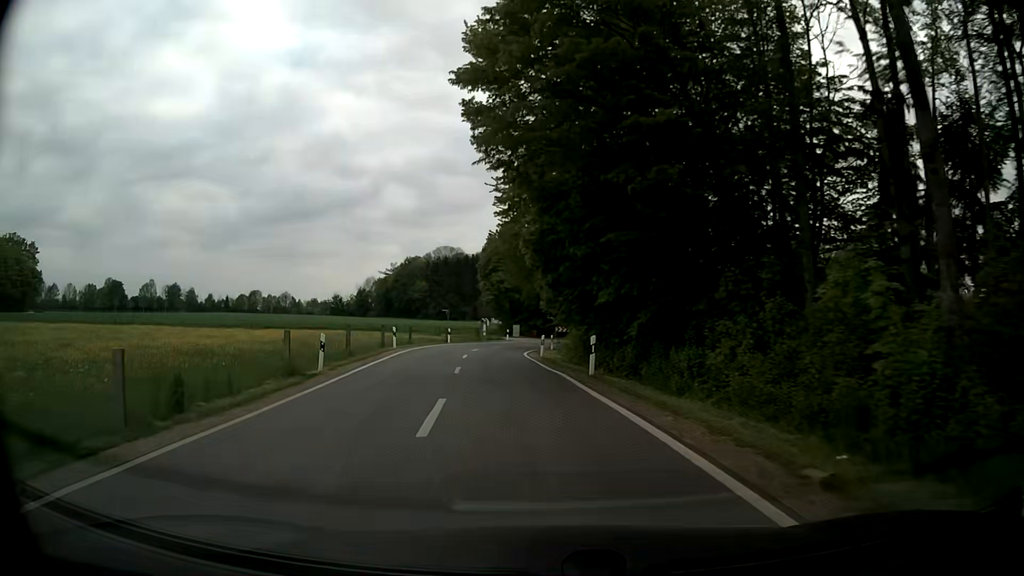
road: unclassified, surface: asphalt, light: Day
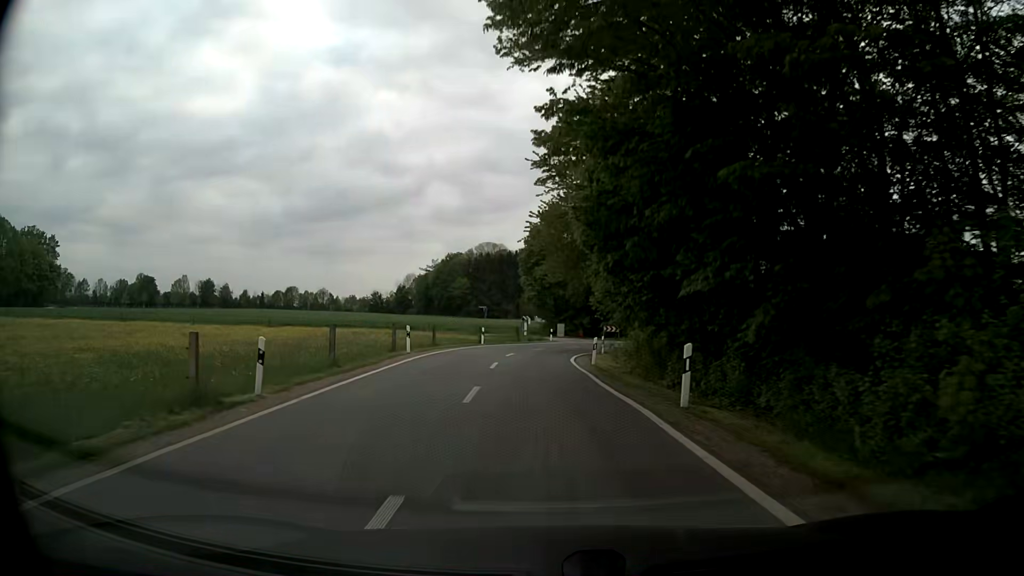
(-0.3, +6.8) m; -4°
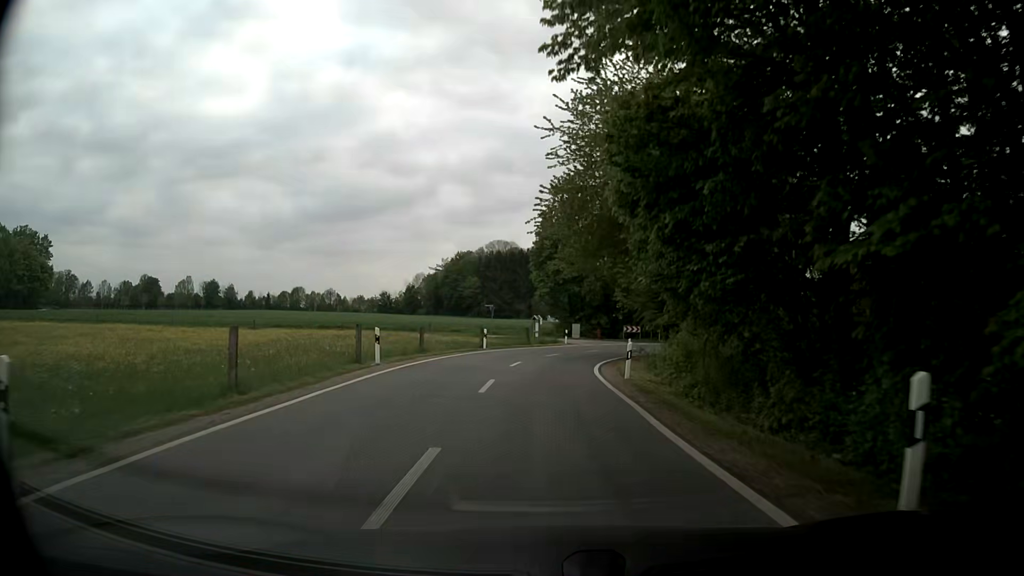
(-0.1, +6.9) m; -1°
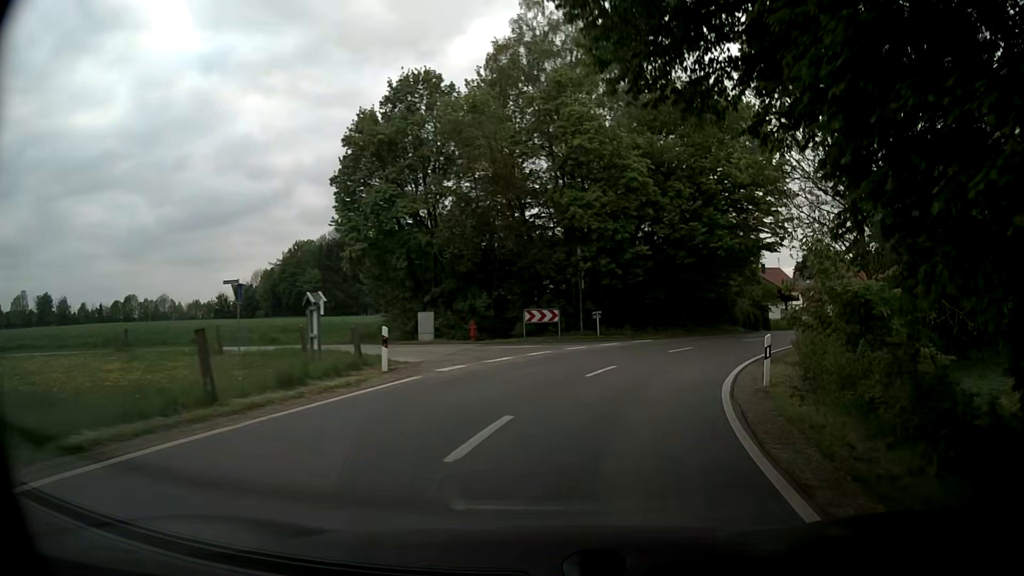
(+1.2, +33.5) m; +11°
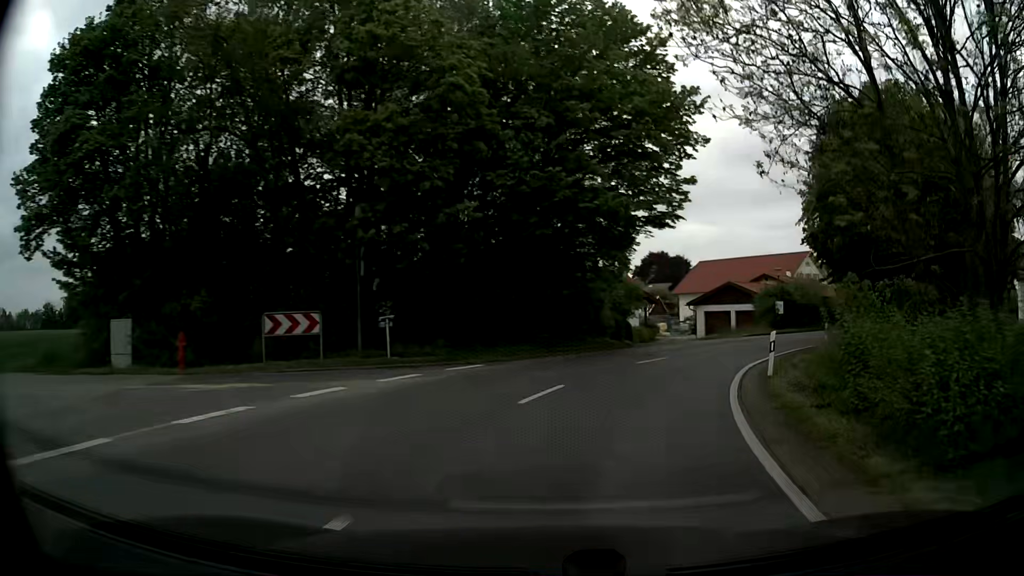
(+1.6, +13.2) m; +14°
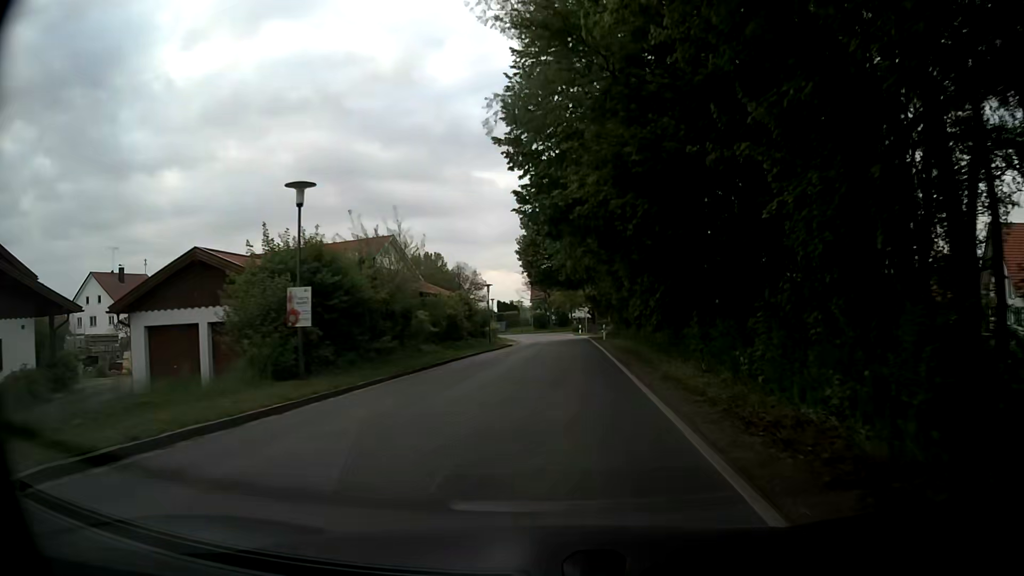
(+12.3, +32.1) m; +36°
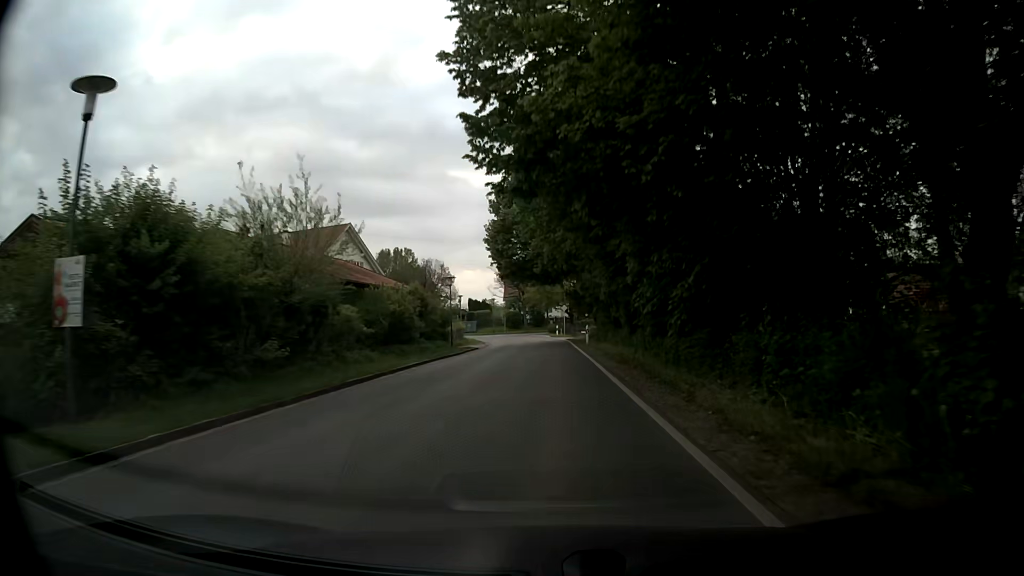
(+0.2, +7.5) m; +3°
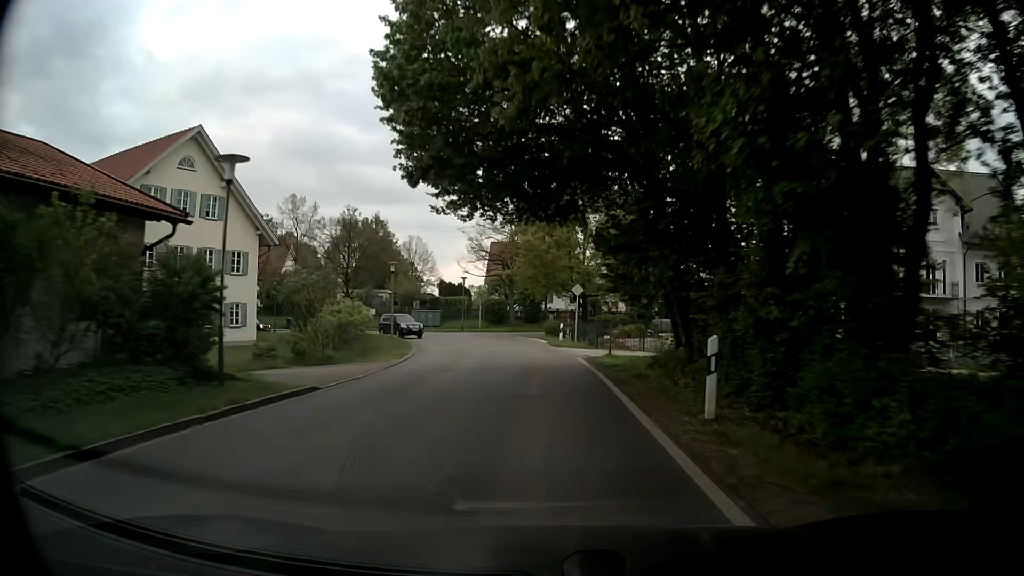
(+0.2, +30.0) m; 0°
(0, +10) (0, +20) (0, +30) (-1, +40) (-5, +49) (-12, +56) (-21, +60) (-31, +61) (-41, +62) (-51, +63) m
